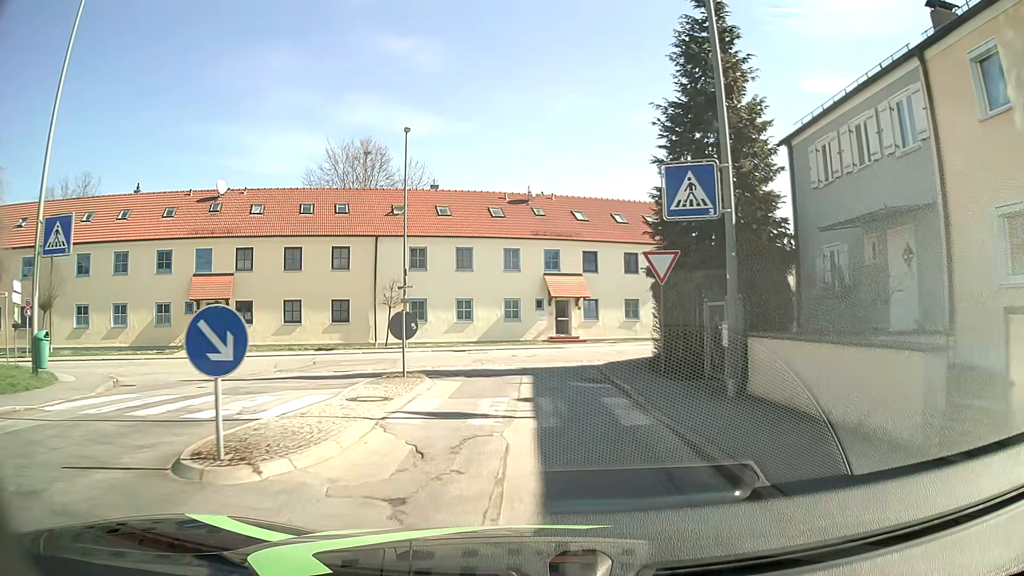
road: residential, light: Day
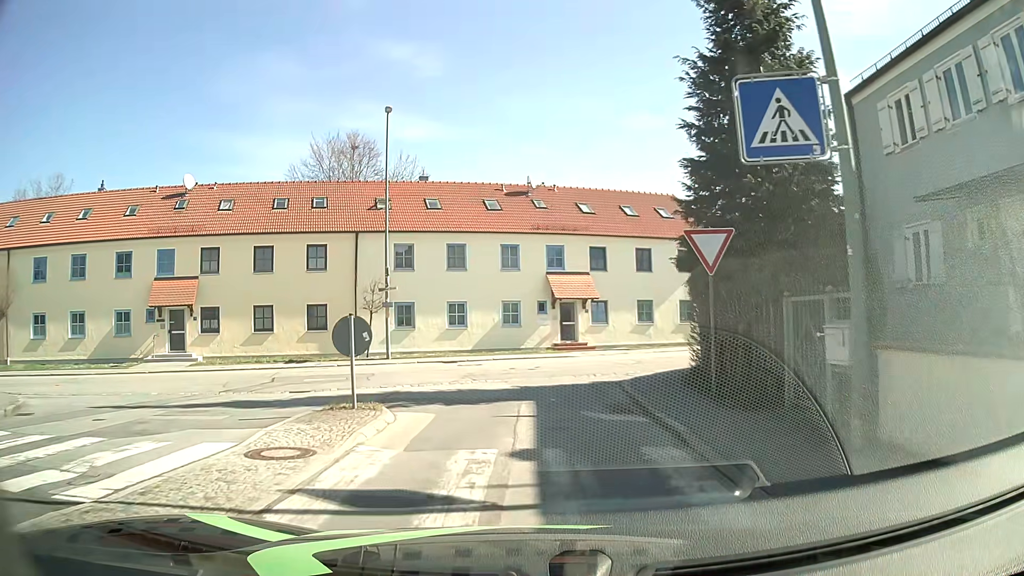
(0.0, +4.0) m; -1°
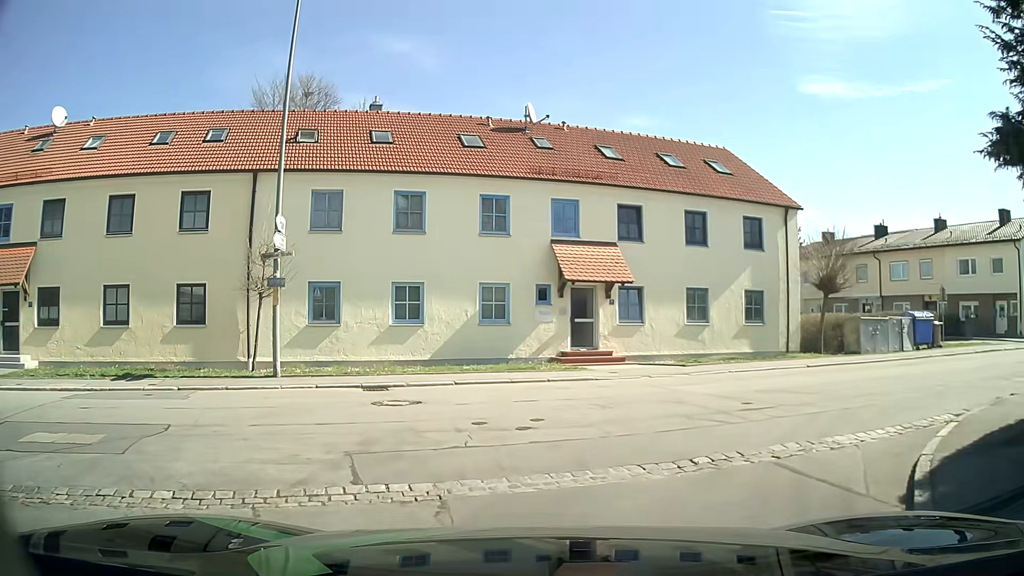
(+0.1, +11.3) m; 0°
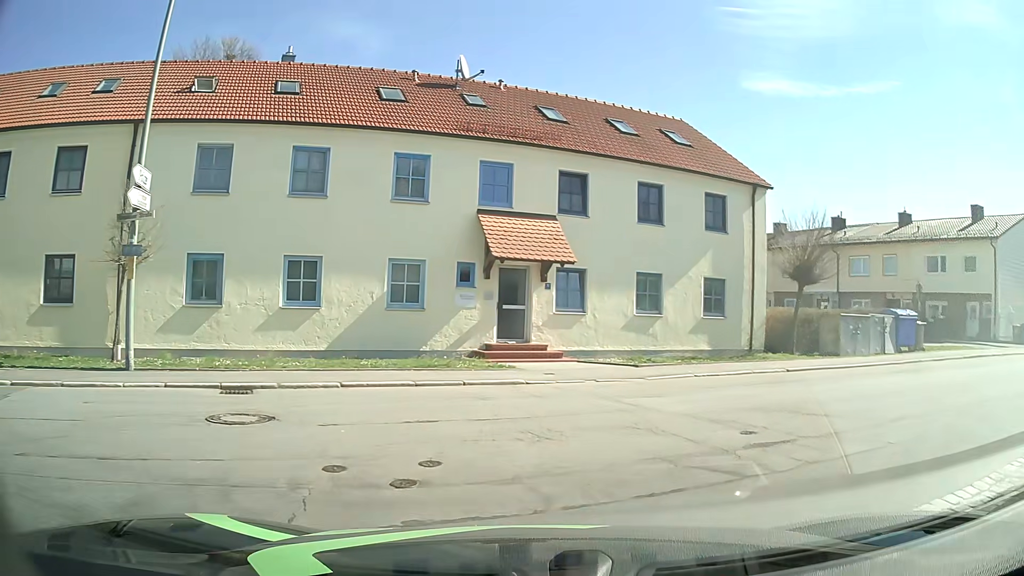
(+0.2, +3.5) m; +5°
